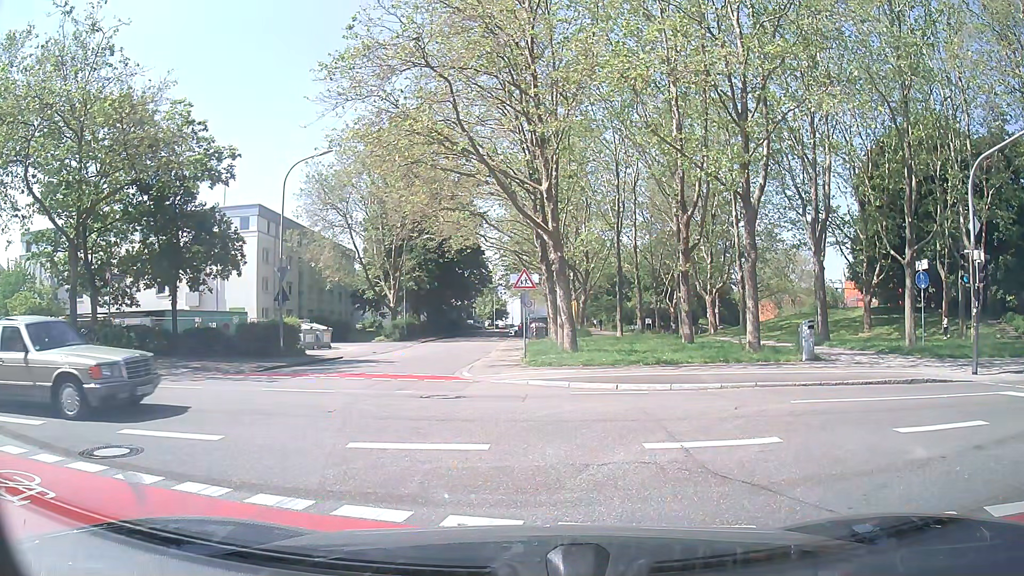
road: residential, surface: asphalt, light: Day
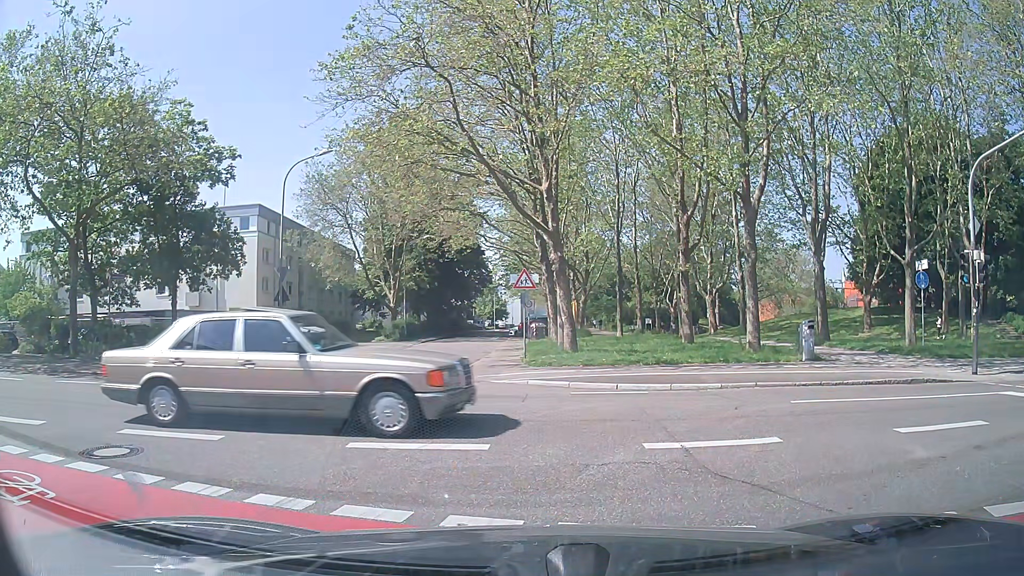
(0.0, 0.0) m; 0°
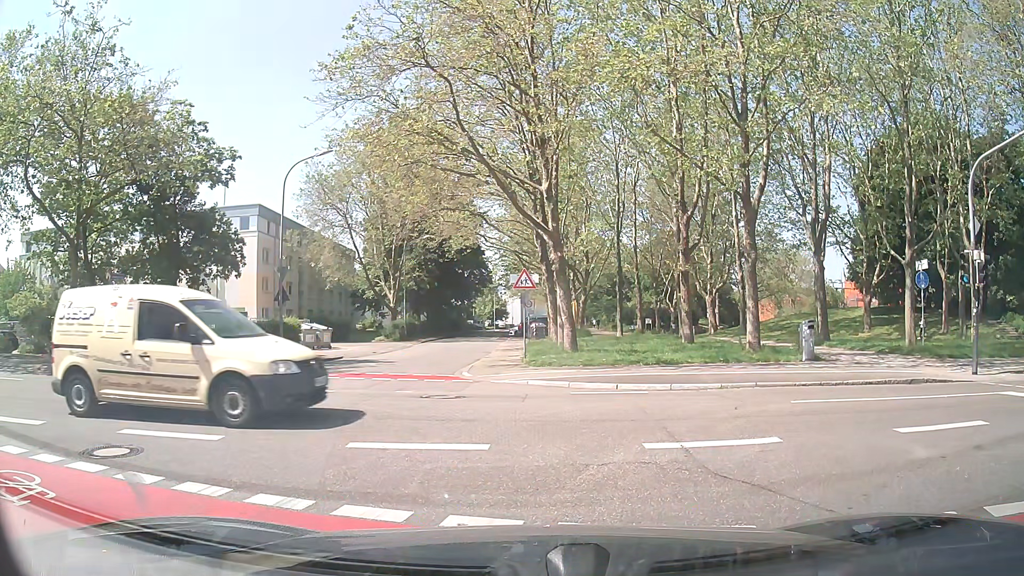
(0.0, 0.0) m; 0°
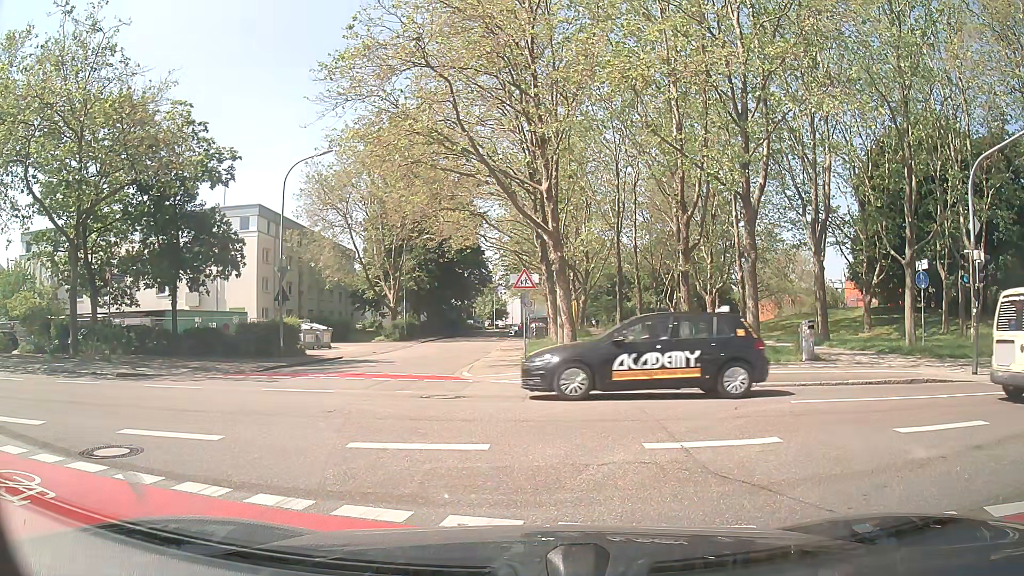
(0.0, 0.0) m; 0°
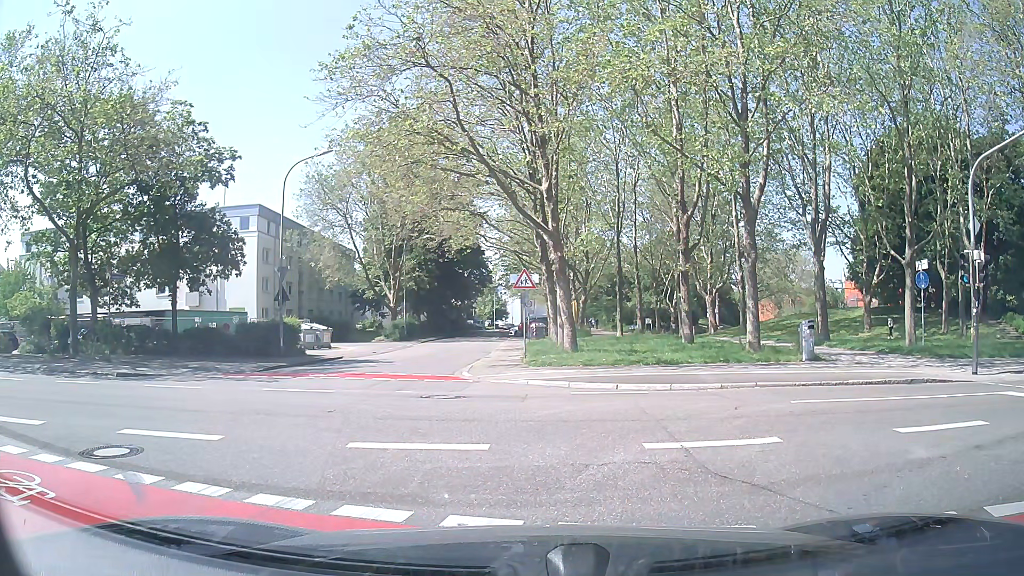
(0.0, 0.0) m; 0°
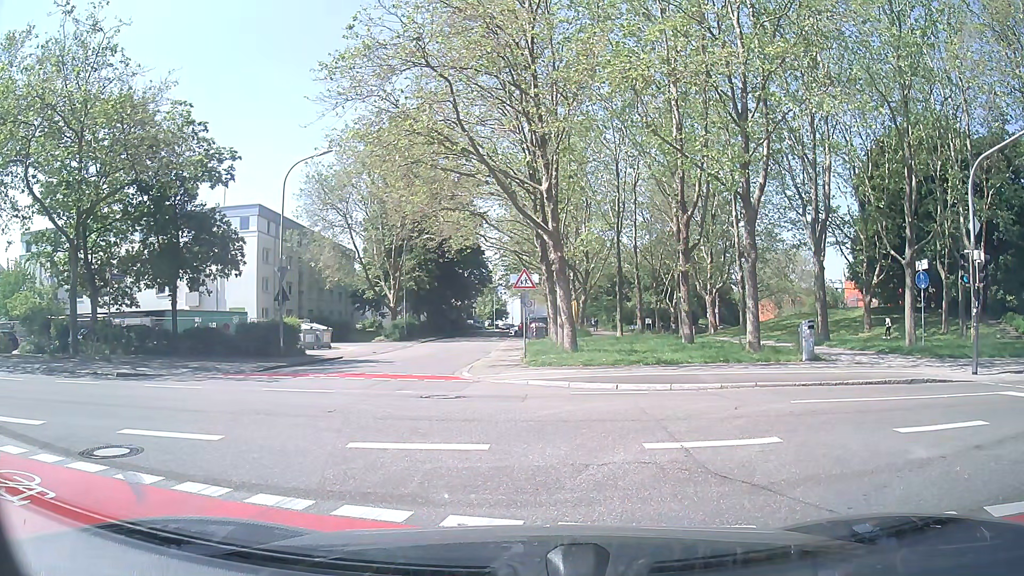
(0.0, 0.0) m; 0°
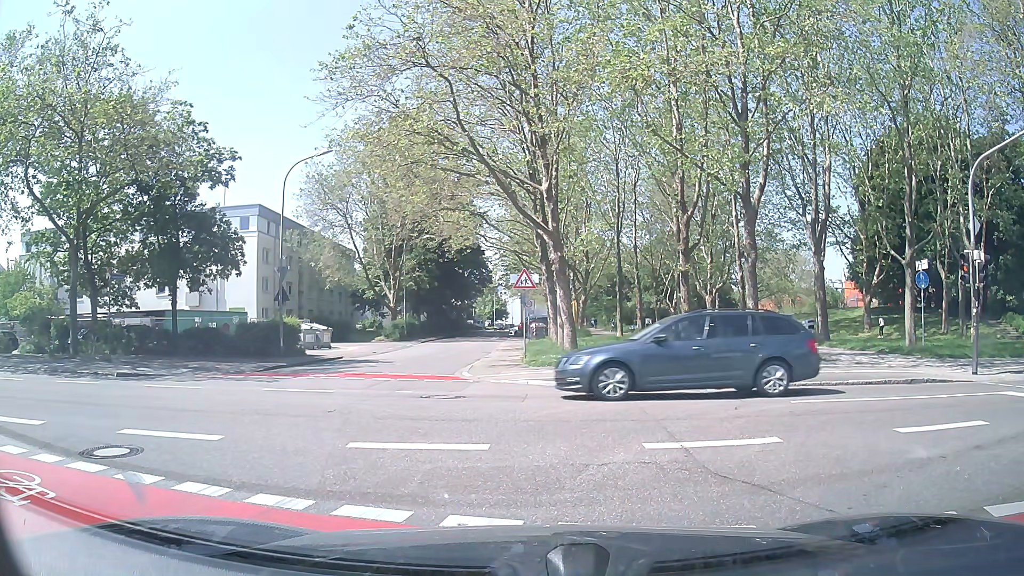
(0.0, 0.0) m; 0°
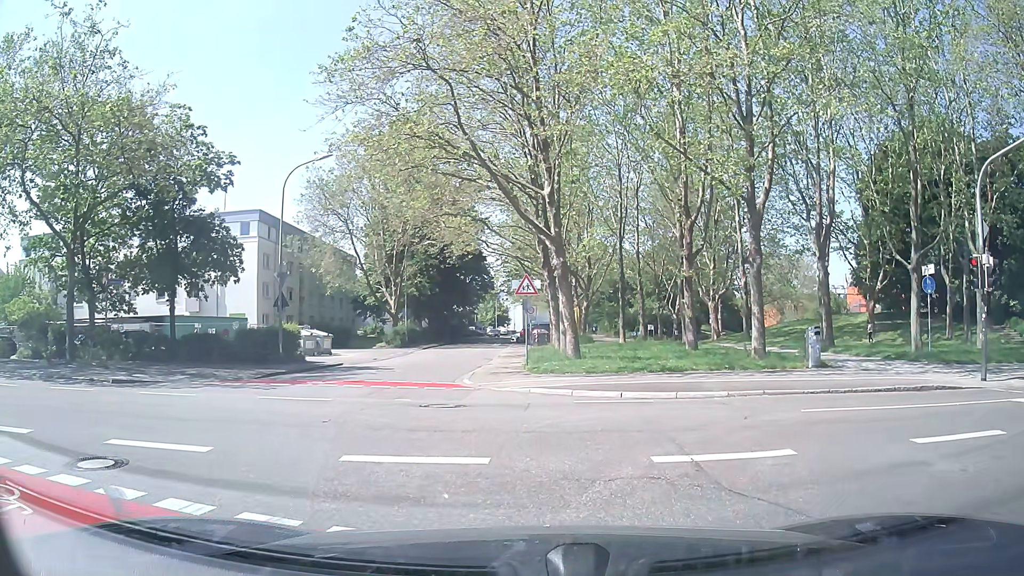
(0.0, +0.5) m; -2°
